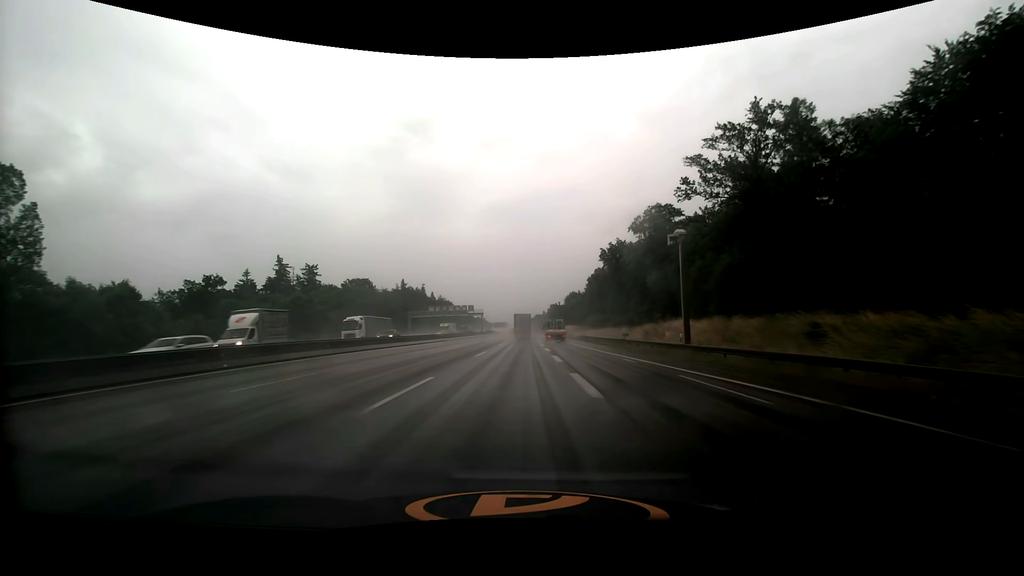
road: motorway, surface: asphalt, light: Day
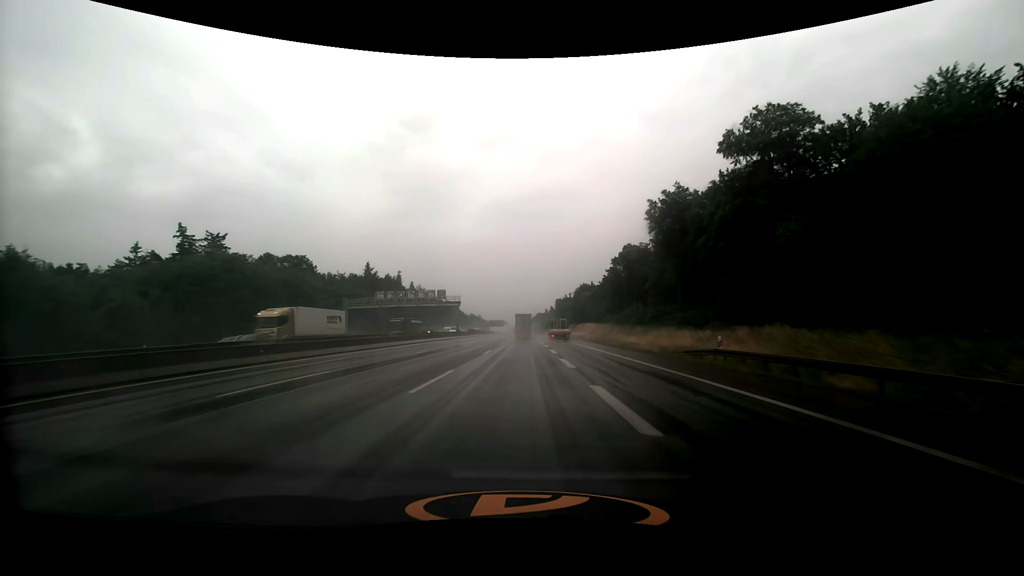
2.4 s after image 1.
(-0.2, +51.3) m; 0°
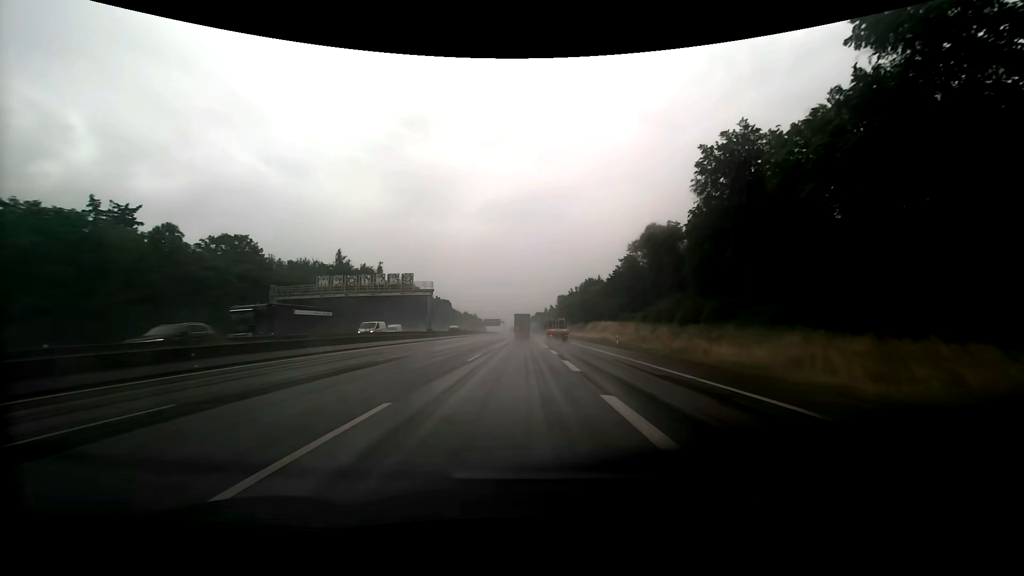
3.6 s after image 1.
(0.0, +25.6) m; 0°
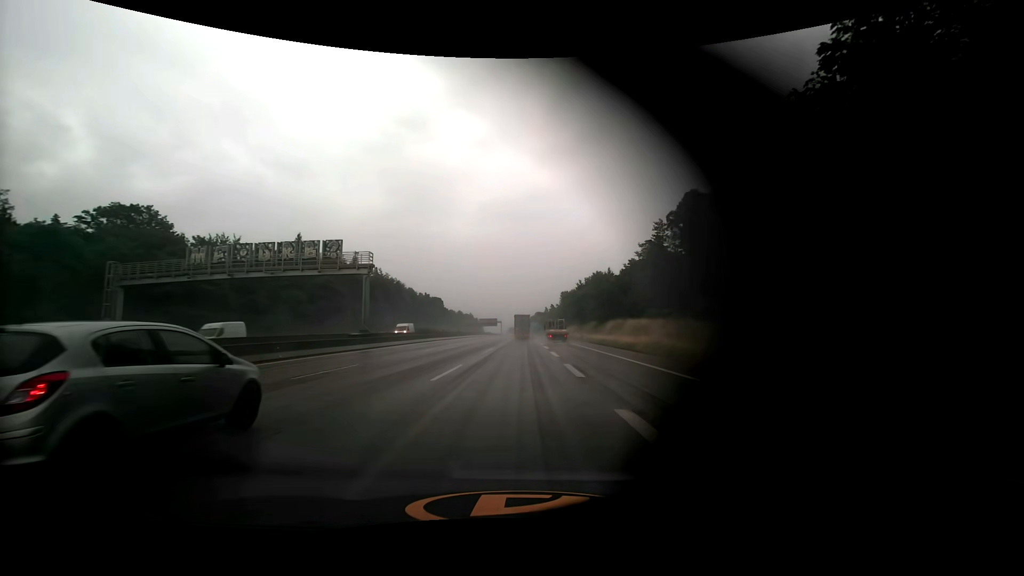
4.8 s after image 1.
(0.0, +25.9) m; 0°
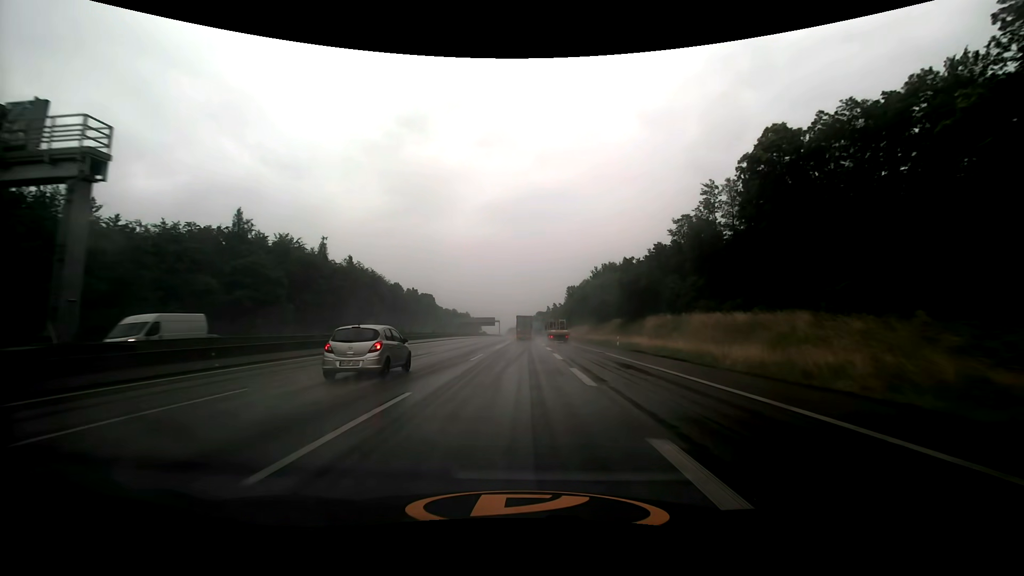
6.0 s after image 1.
(0.0, +26.2) m; 0°
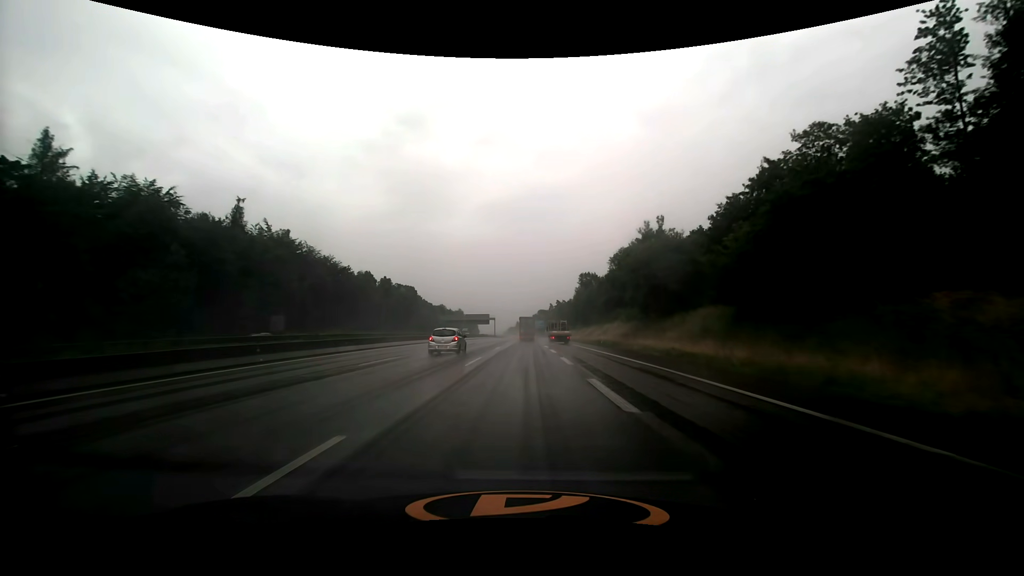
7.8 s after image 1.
(-0.1, +39.8) m; 0°
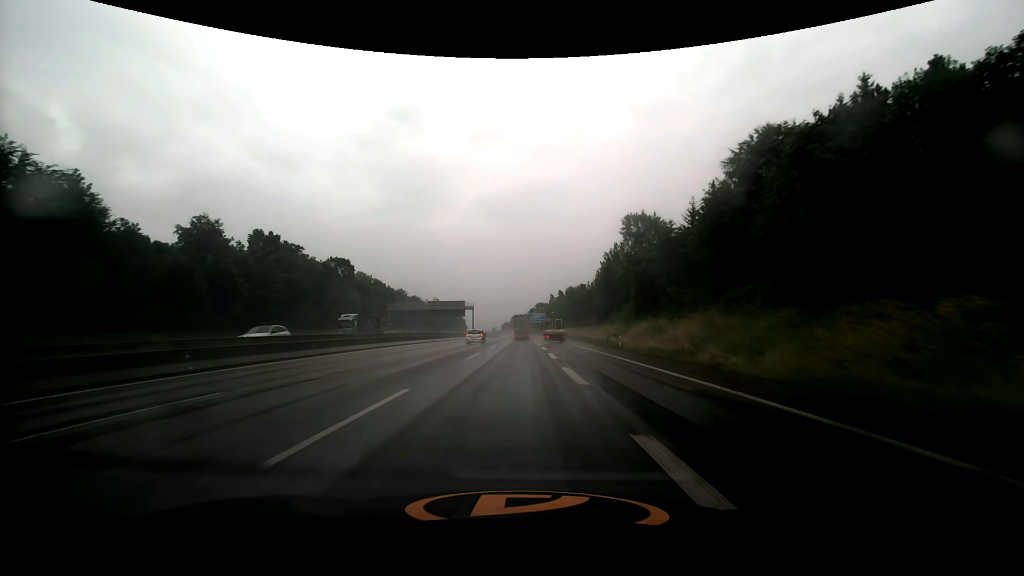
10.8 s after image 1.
(+0.5, +67.5) m; 0°
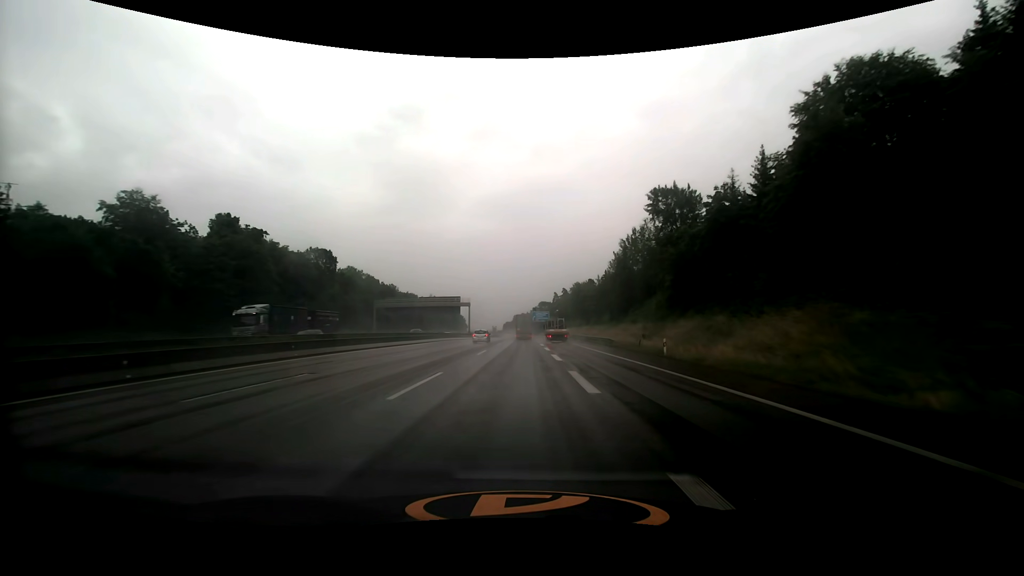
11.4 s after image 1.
(0.0, +13.6) m; 0°
(0, +10) (0, +20) (0, +30) (0, +40) (0, +50) (0, +60) (0, +70) (0, +80) (0, +90) (0, +100) m
